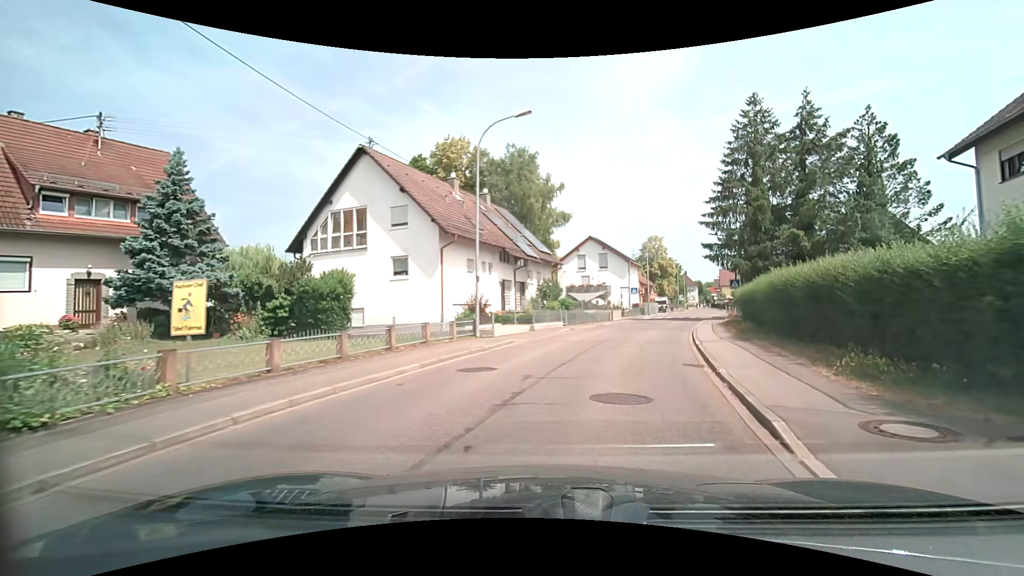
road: tertiary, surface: asphalt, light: Day
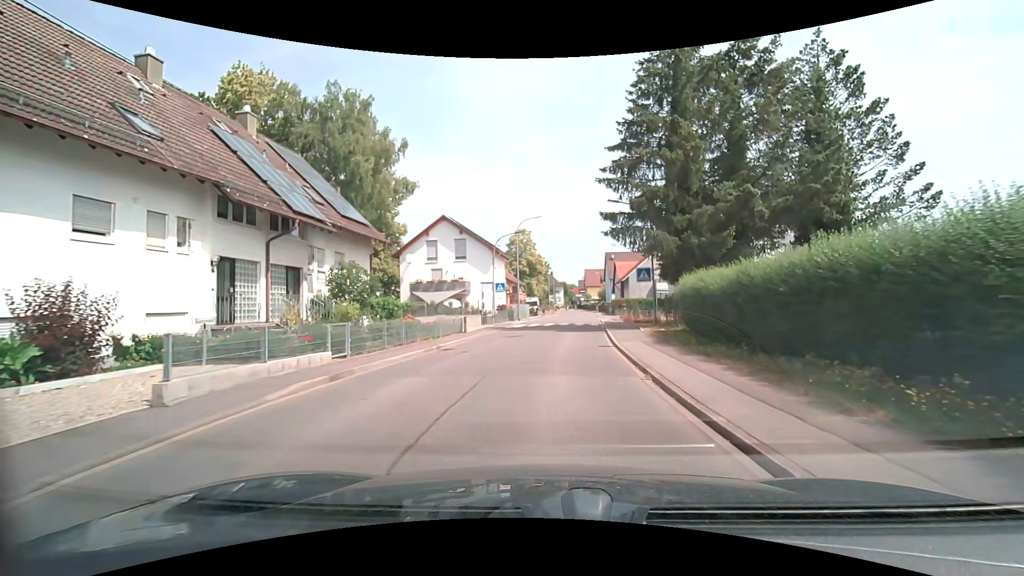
(+2.4, +16.5) m; +15°
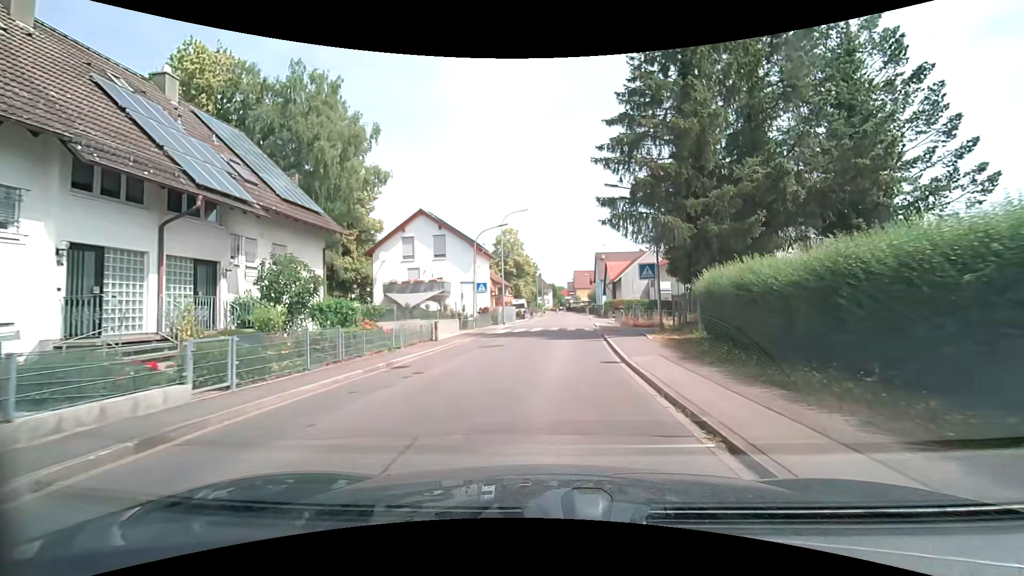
(0.0, +4.3) m; +1°
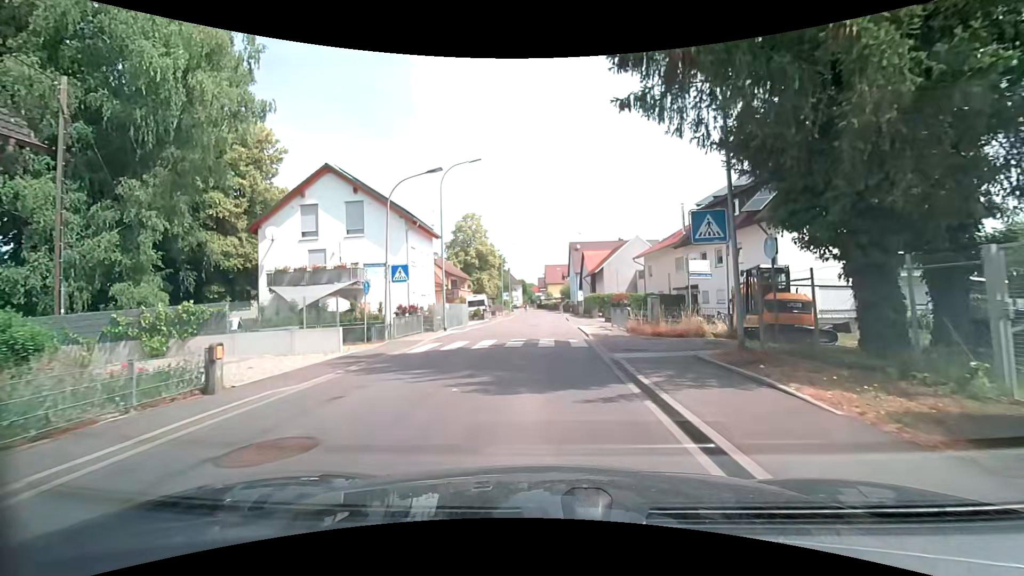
(+0.5, +13.0) m; +4°
(0, +10) (0, +20) (0, +30) (0, +40) (0, +50) (0, +60) (0, +70) (0, +80) (0, +90) (-1, +100) m
